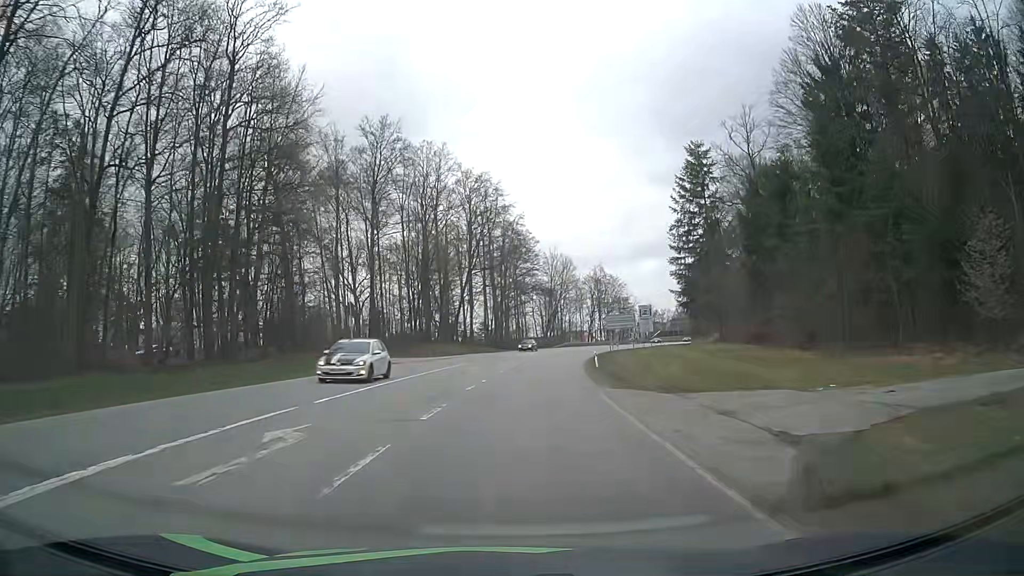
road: secondary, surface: asphalt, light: Day
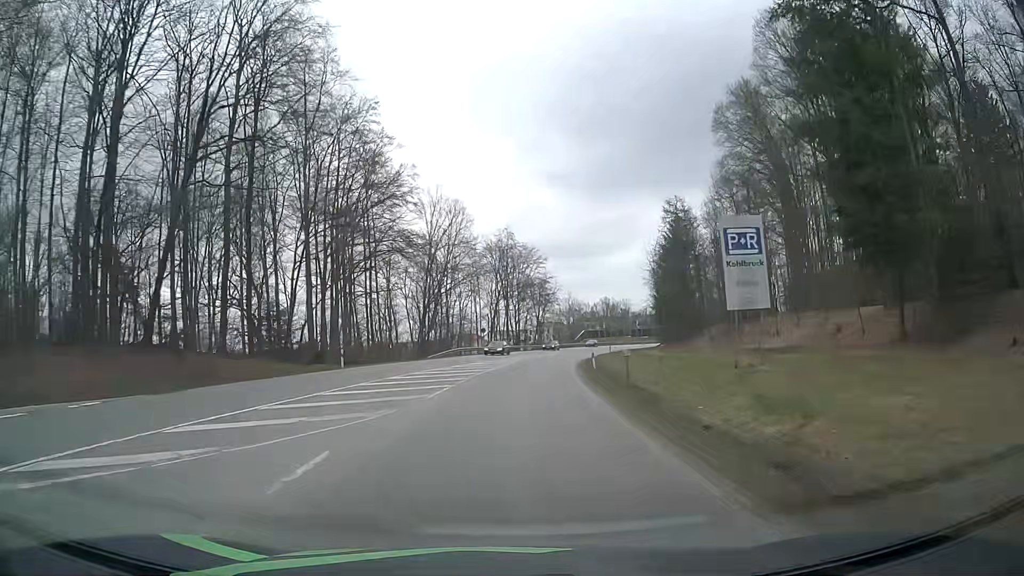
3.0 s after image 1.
(+4.9, +56.6) m; +9°
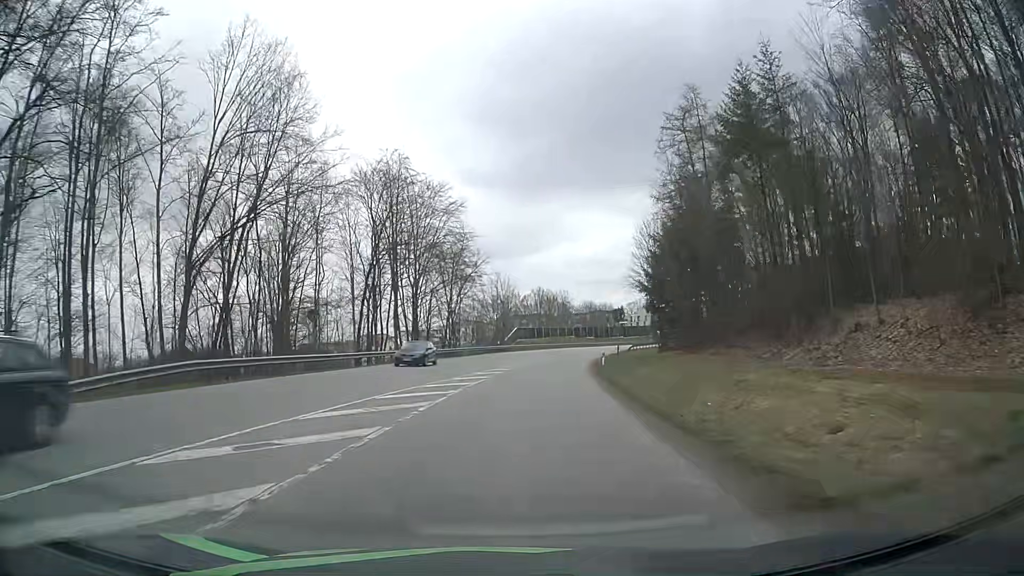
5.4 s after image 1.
(+2.8, +44.2) m; +7°
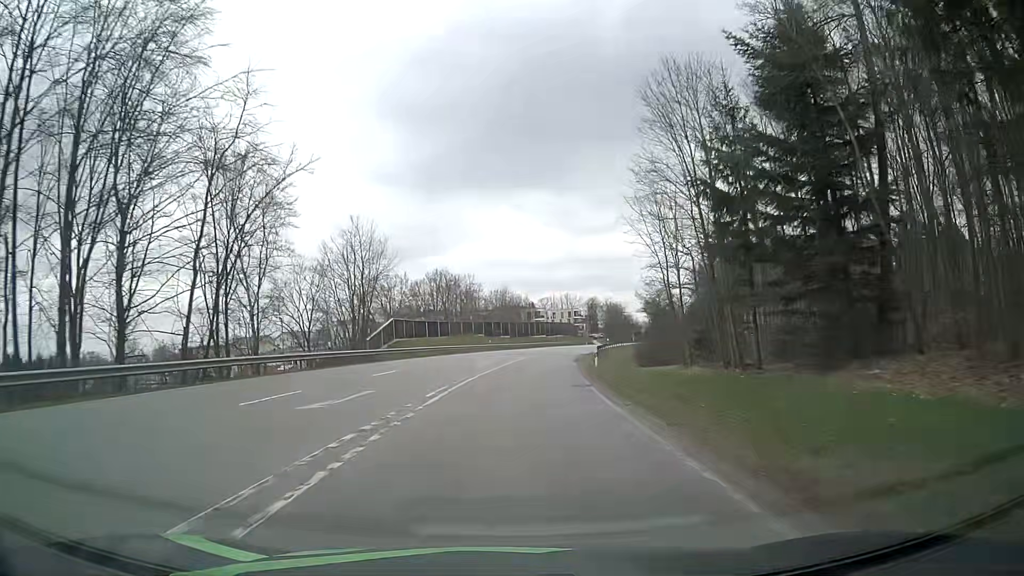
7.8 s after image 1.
(+3.0, +43.7) m; +8°
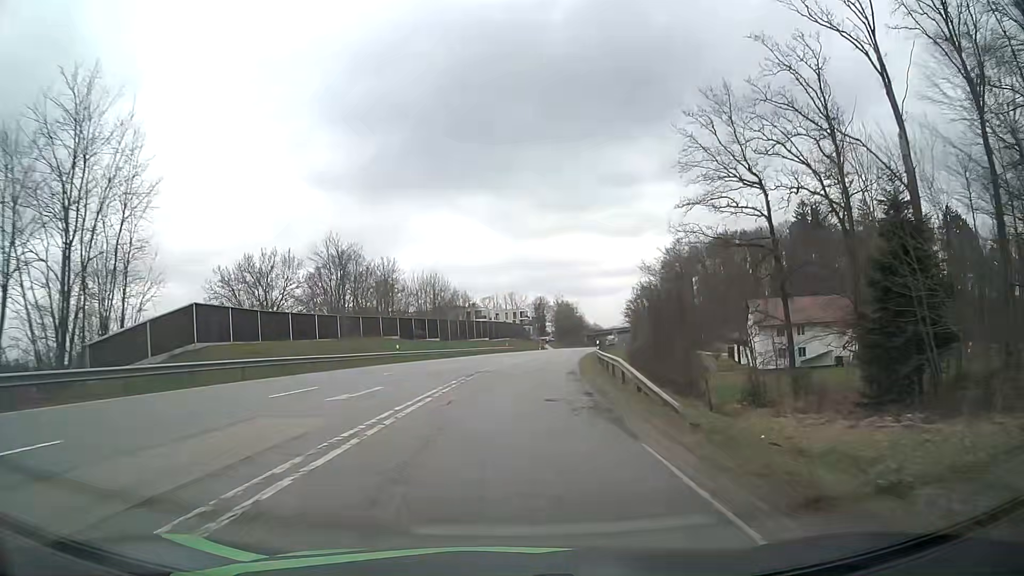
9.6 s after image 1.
(+1.7, +33.0) m; +5°
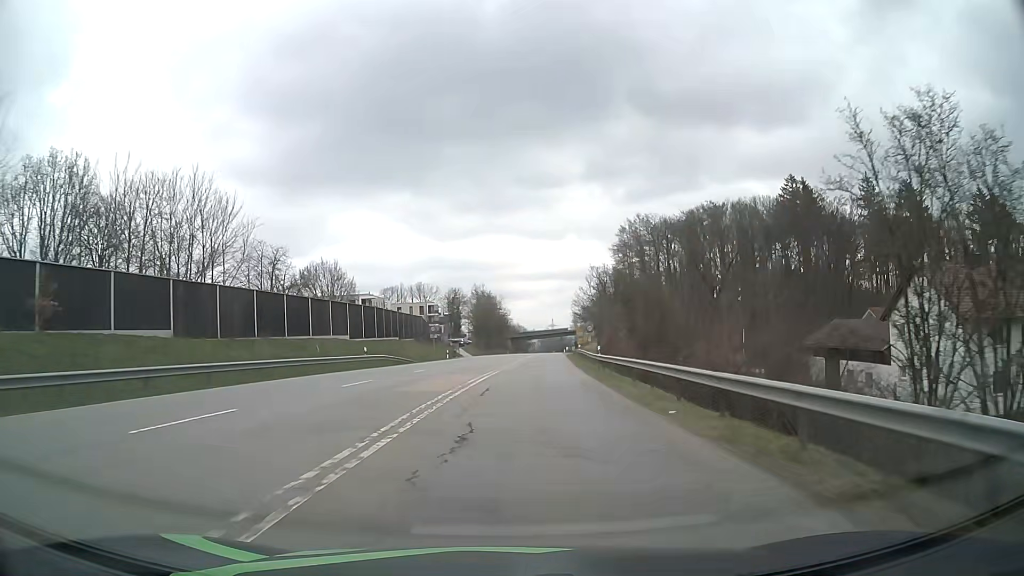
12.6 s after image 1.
(+3.4, +54.4) m; +7°
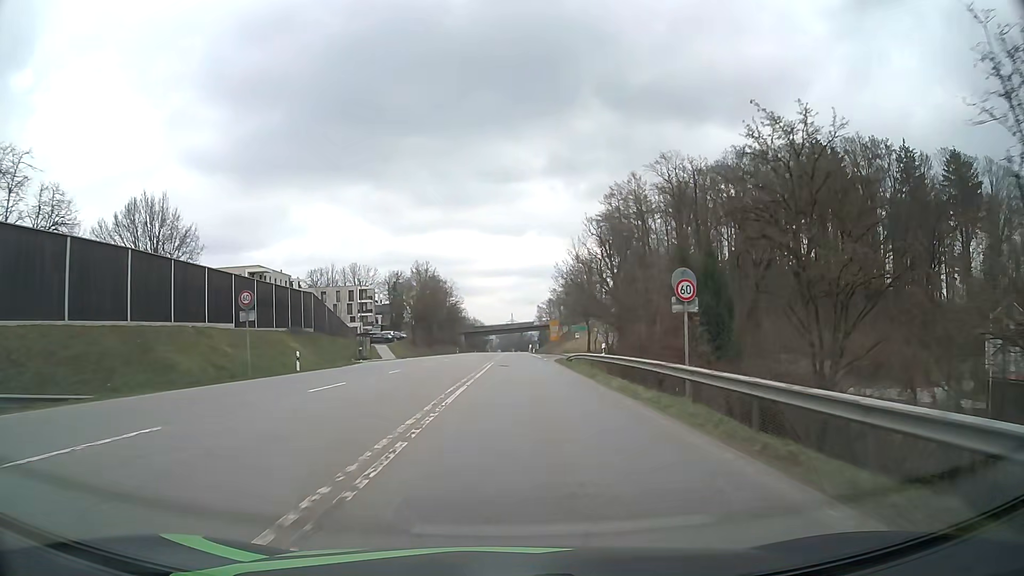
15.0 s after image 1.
(+1.4, +41.8) m; +4°
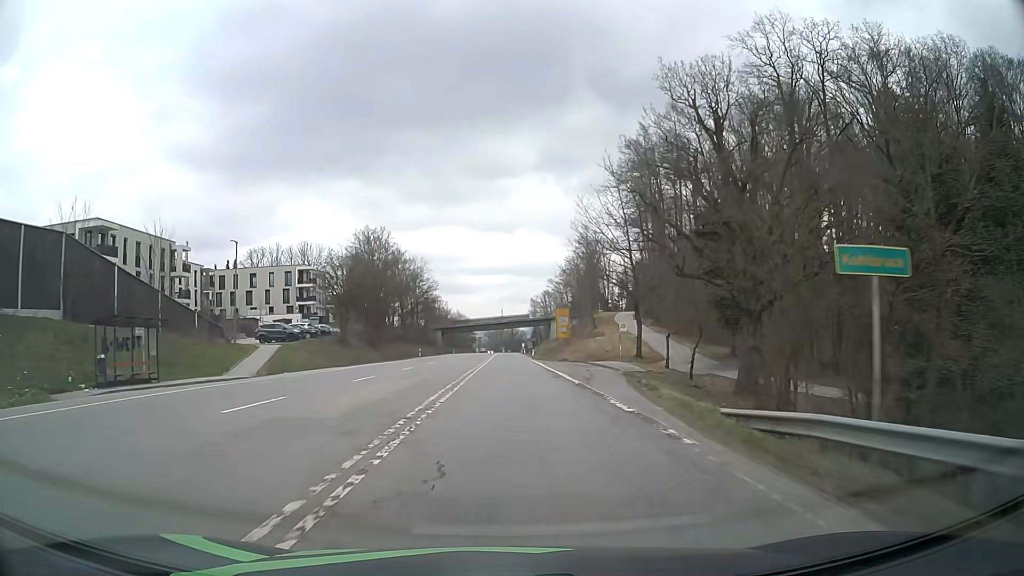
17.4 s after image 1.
(+0.4, +39.2) m; +1°
(0, +10) (0, +20) (0, +30) (0, +40) (0, +50) (0, +60) (0, +70) (0, +80) (0, +90) (0, +100) m
